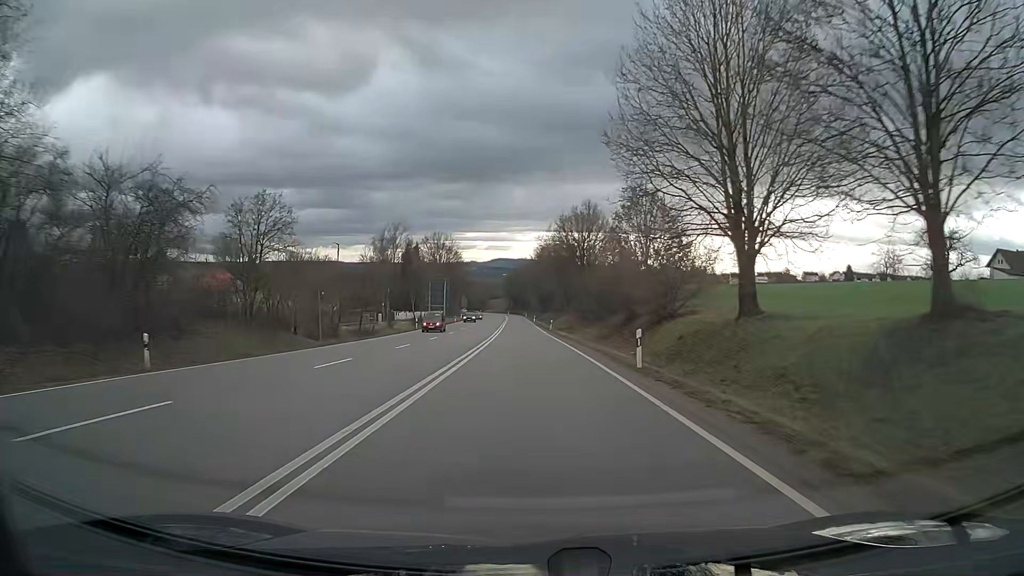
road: primary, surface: asphalt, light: Day
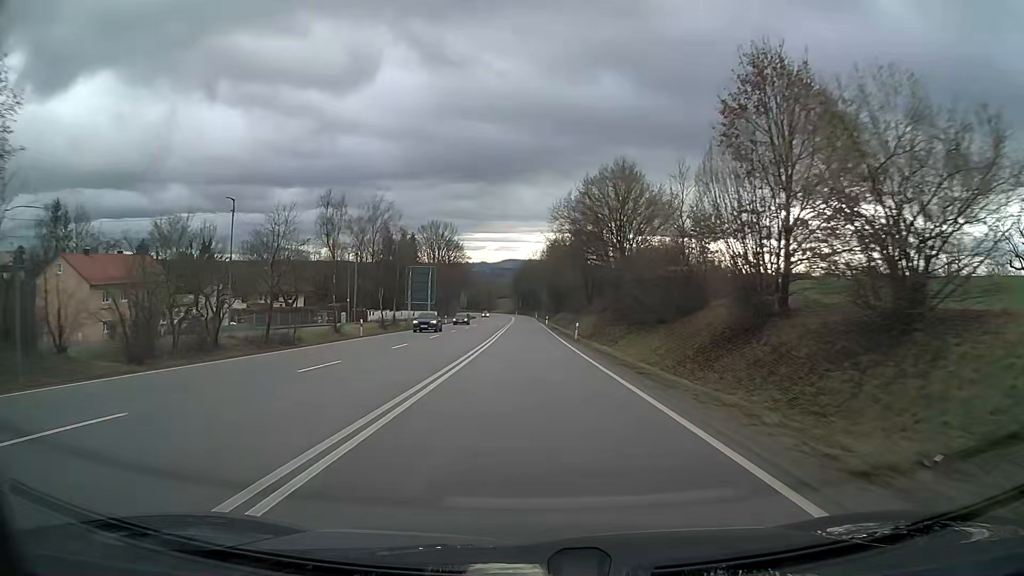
(-0.2, +25.4) m; -1°
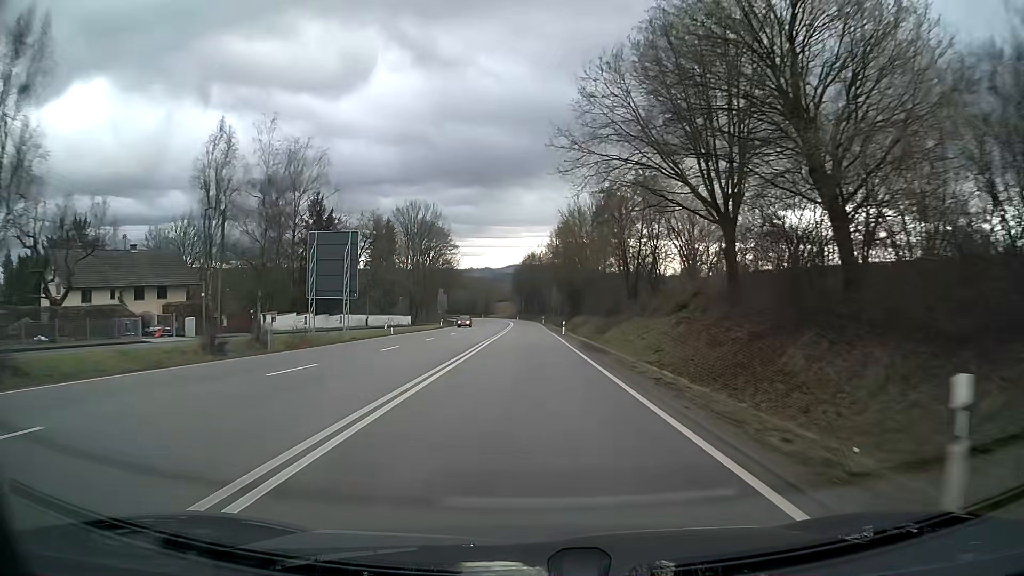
(-0.2, +37.8) m; -1°
